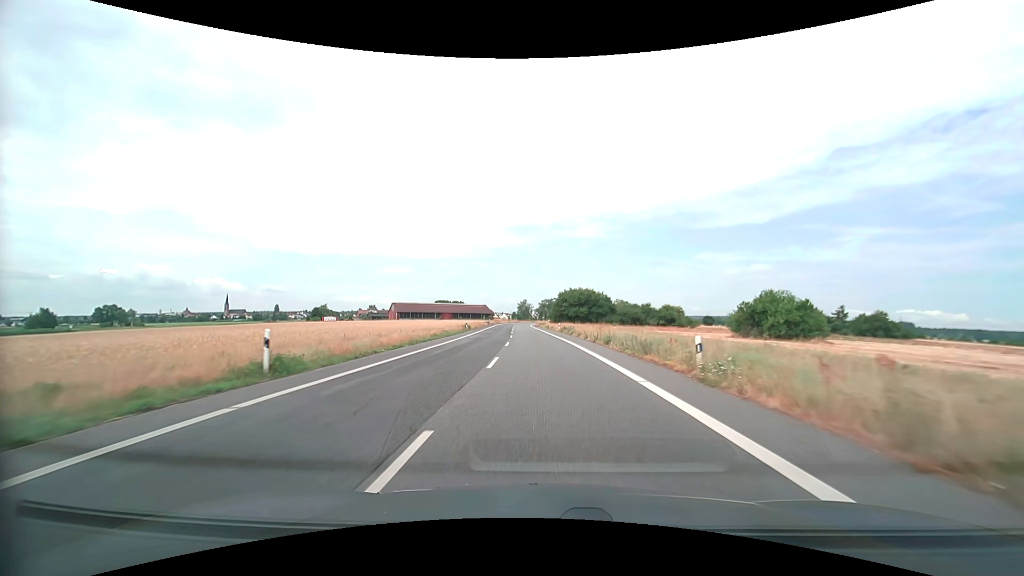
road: secondary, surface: asphalt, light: Day
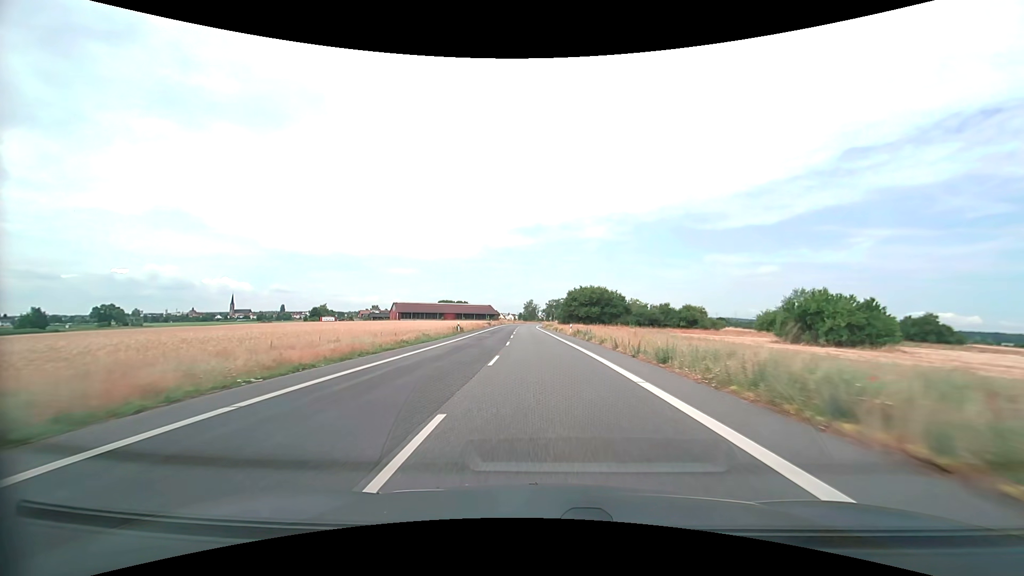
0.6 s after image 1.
(-0.1, +10.8) m; -1°
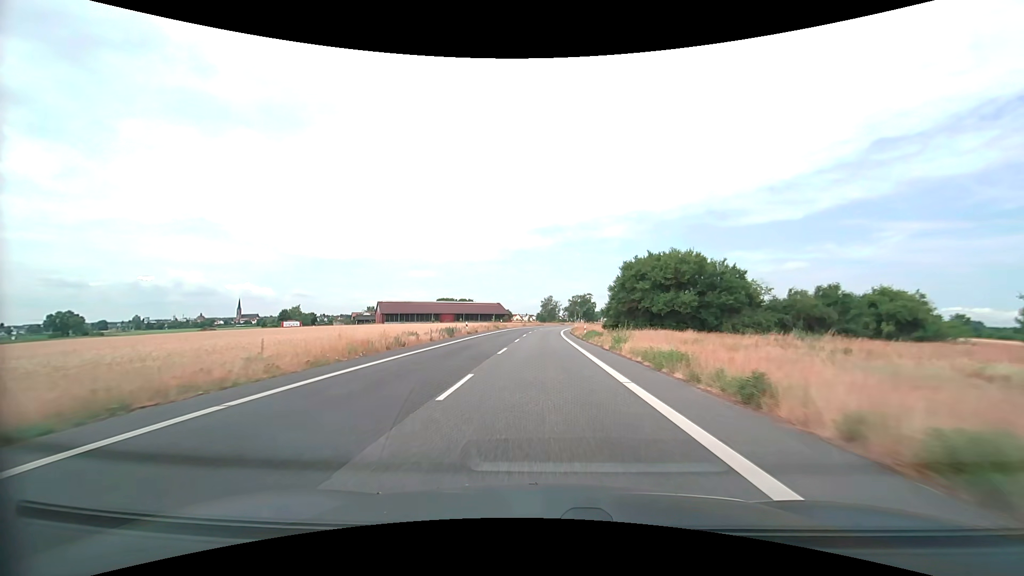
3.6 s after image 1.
(-1.3, +54.0) m; -2°
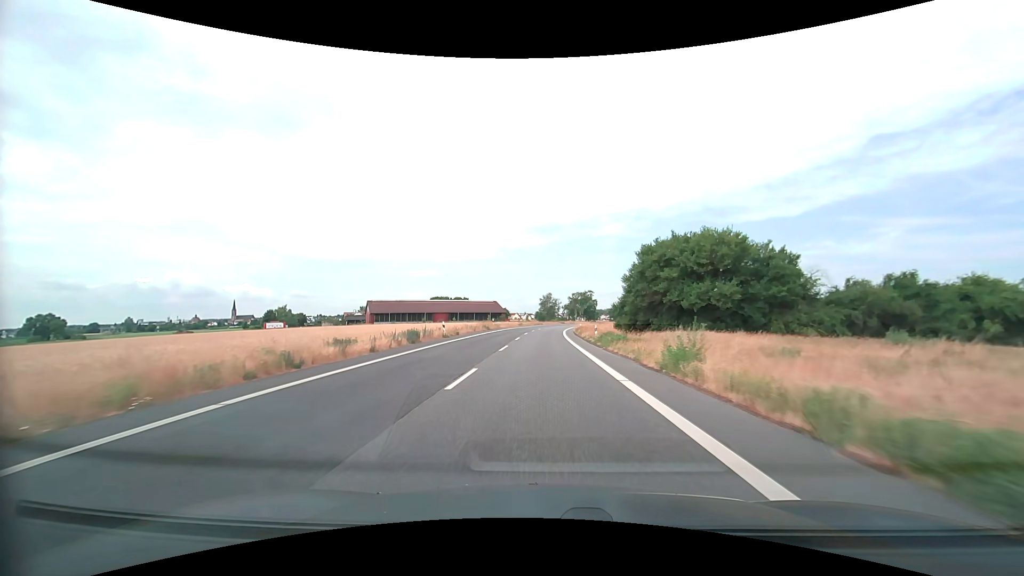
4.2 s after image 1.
(0.0, +10.8) m; 0°
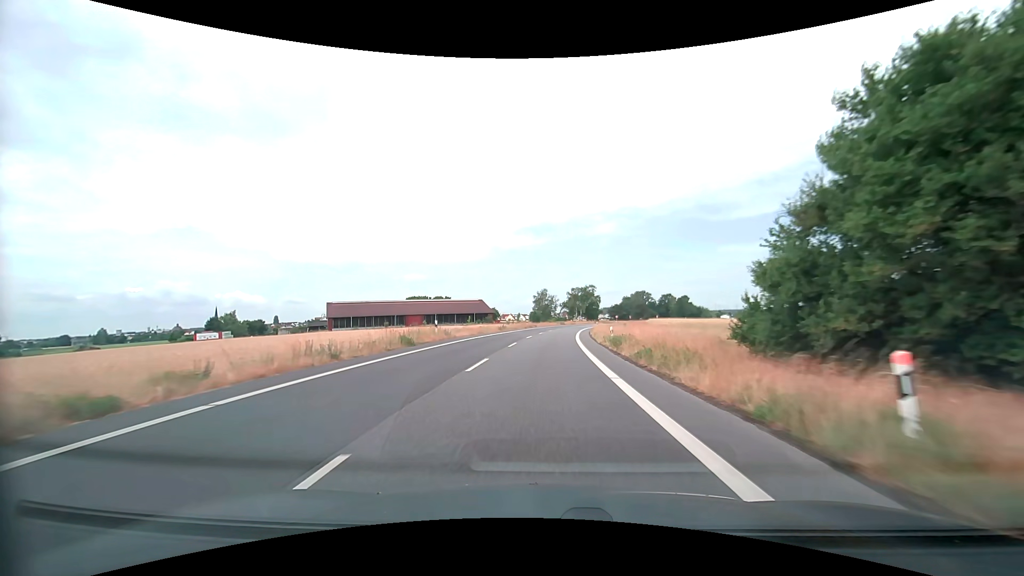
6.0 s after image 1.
(+0.1, +32.4) m; 0°
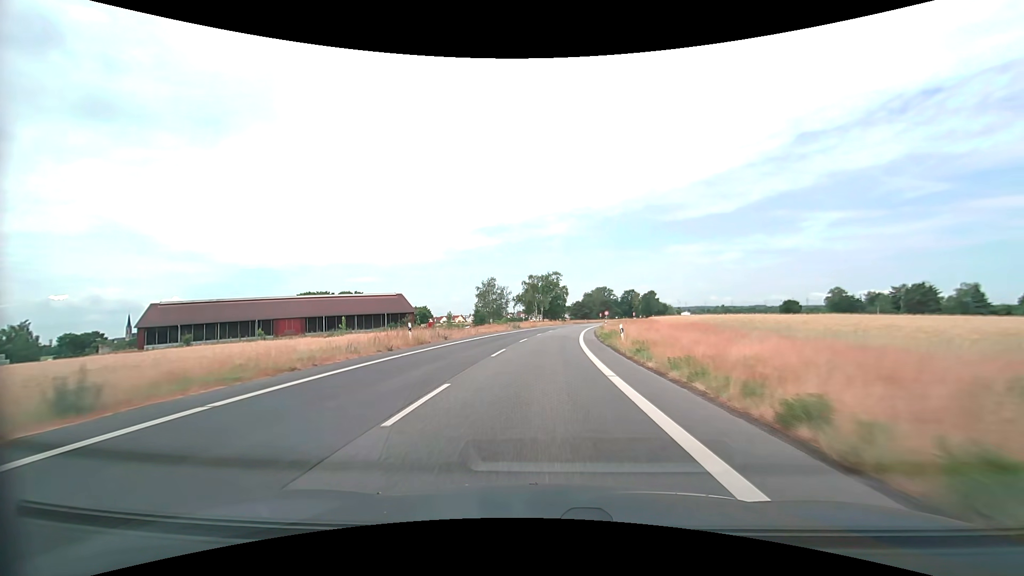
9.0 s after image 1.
(+1.9, +53.5) m; +5°
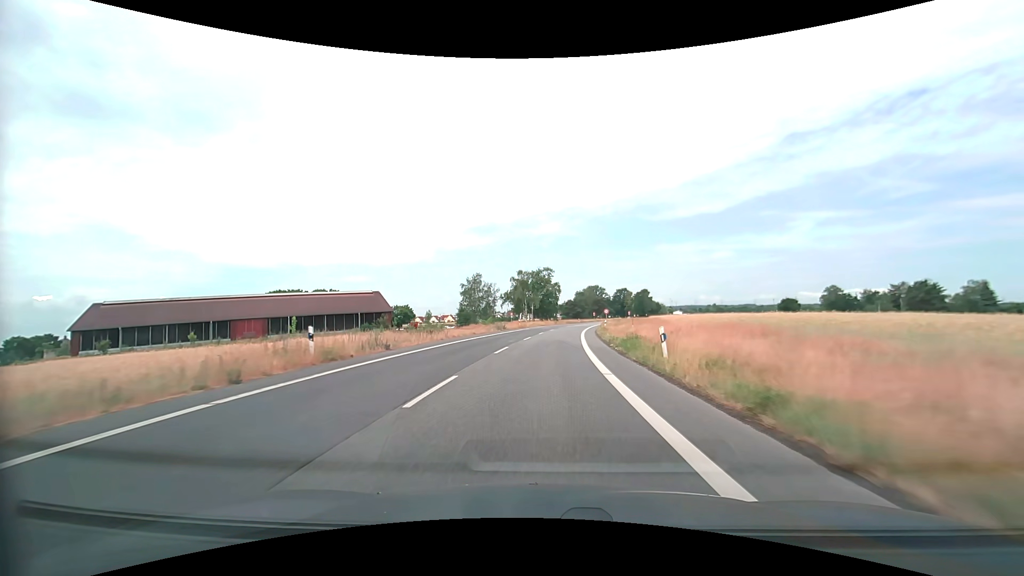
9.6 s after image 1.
(+0.1, +10.5) m; +1°
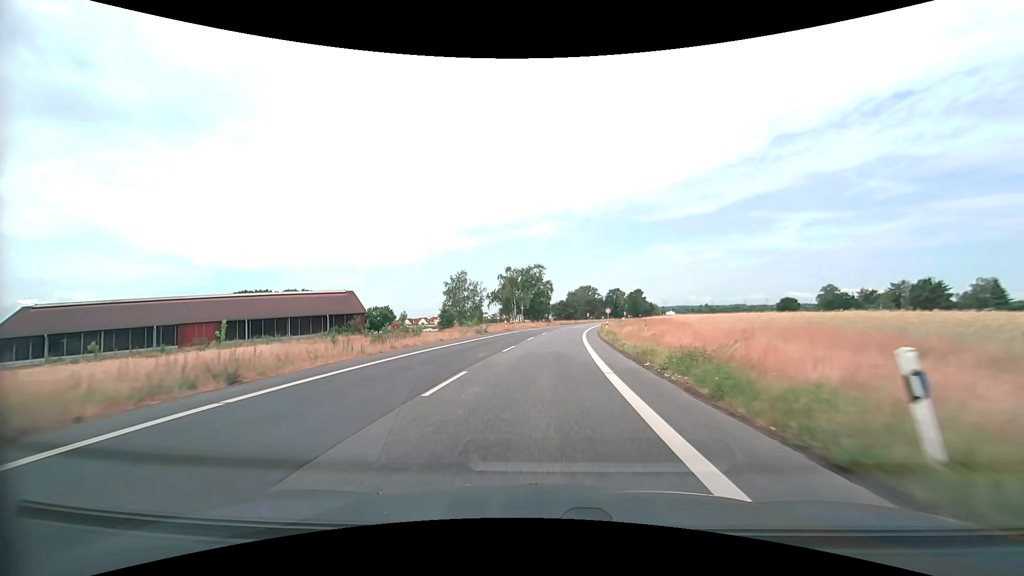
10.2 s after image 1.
(+0.1, +10.4) m; +1°
(0, +10) (0, +20) (+1, +30) (+1, +40) (+2, +50) (+3, +60) (+5, +70) (+6, +80) (+7, +90) (+9, +99) m
